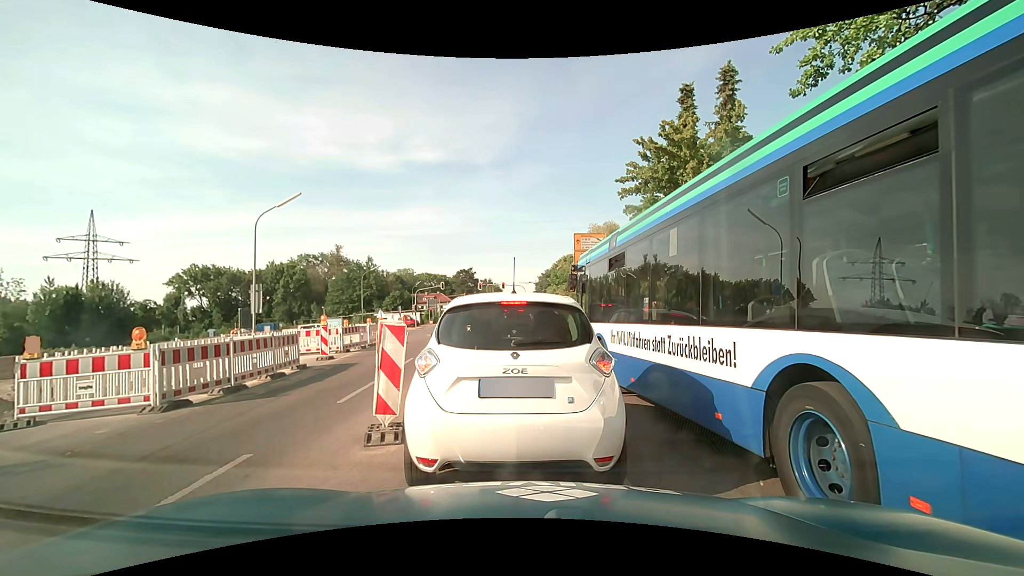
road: secondary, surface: asphalt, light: Day
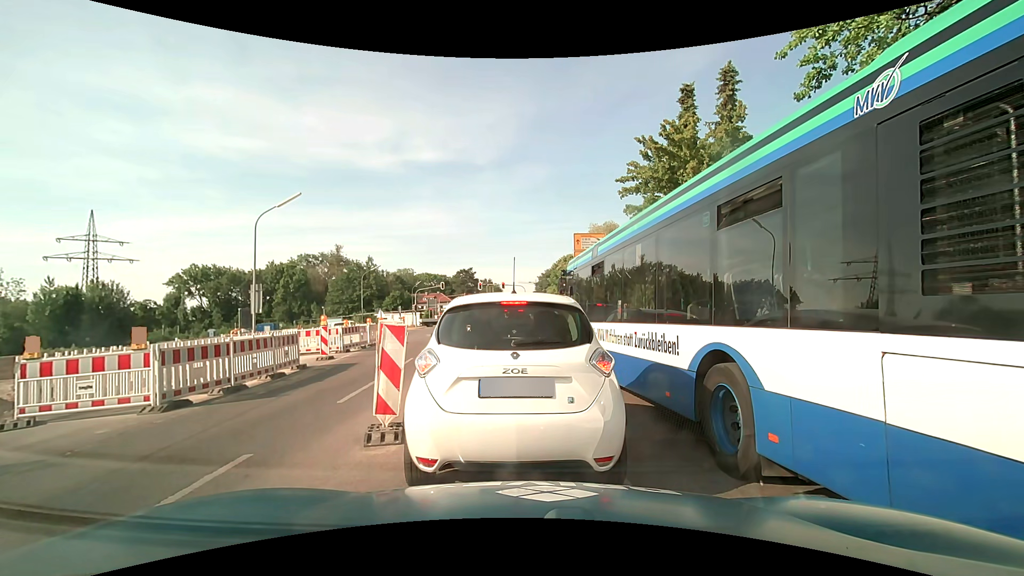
(0.0, 0.0) m; 0°
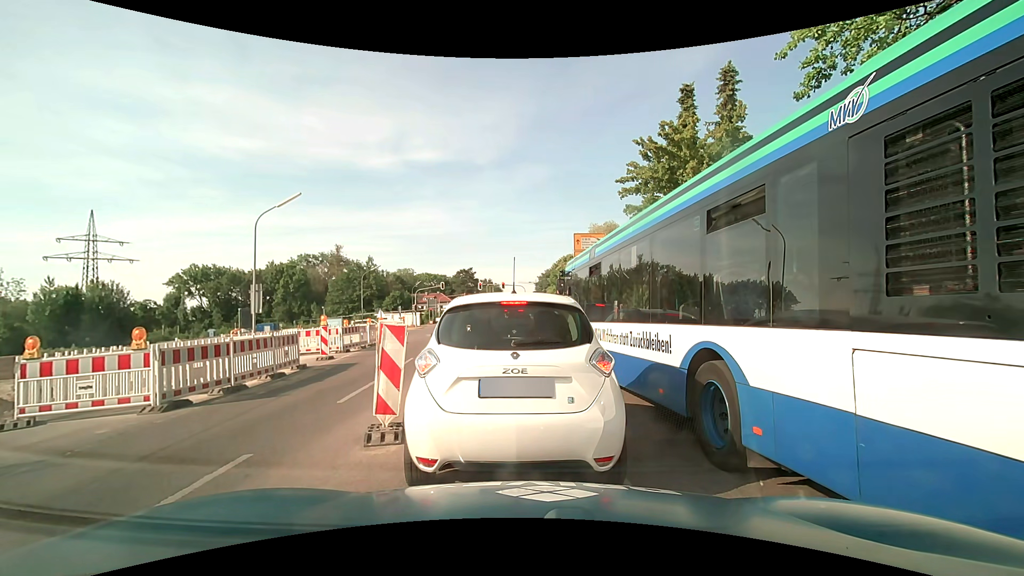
(0.0, 0.0) m; 0°
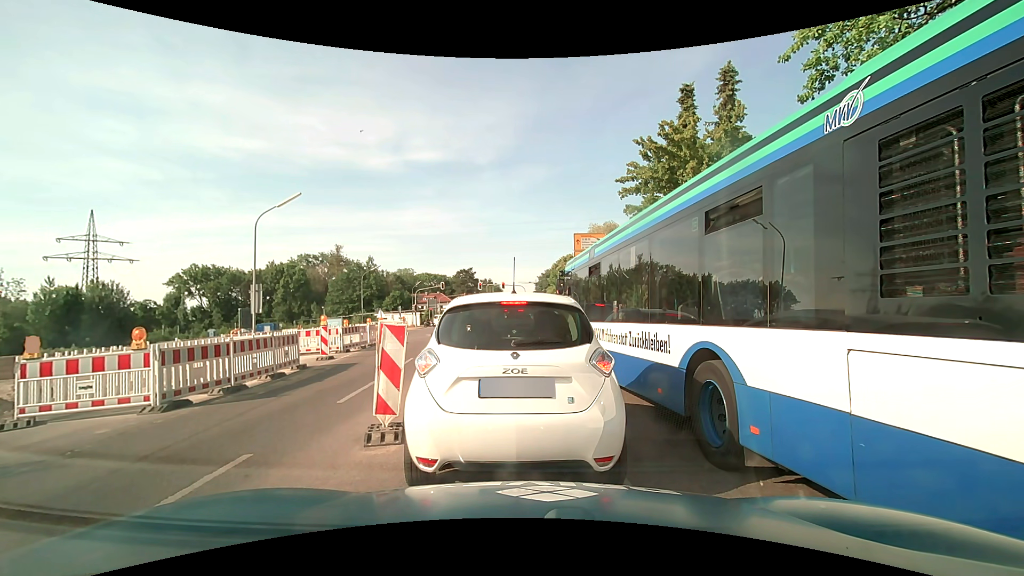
(0.0, 0.0) m; 0°
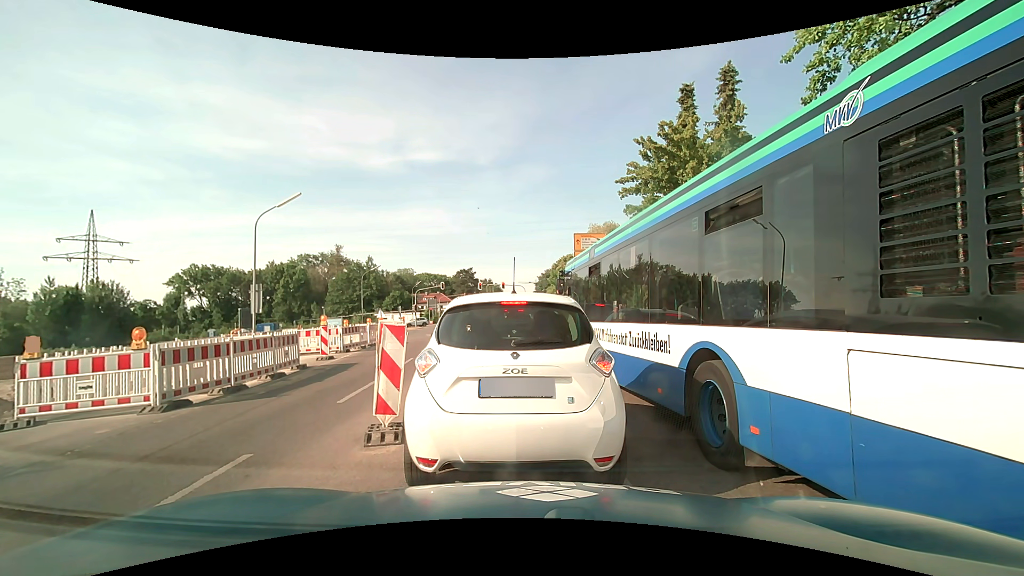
(0.0, 0.0) m; 0°
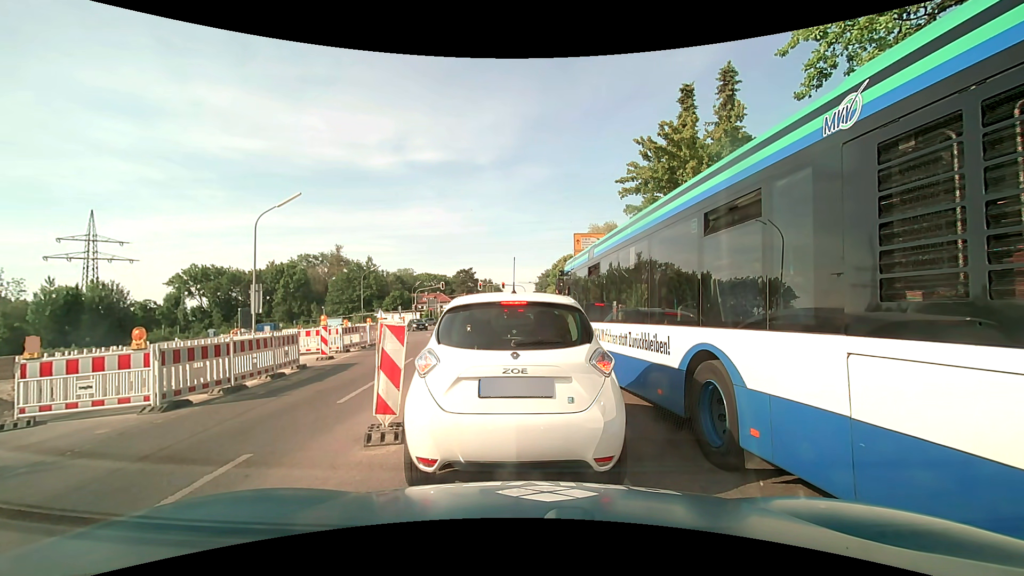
(0.0, 0.0) m; 0°
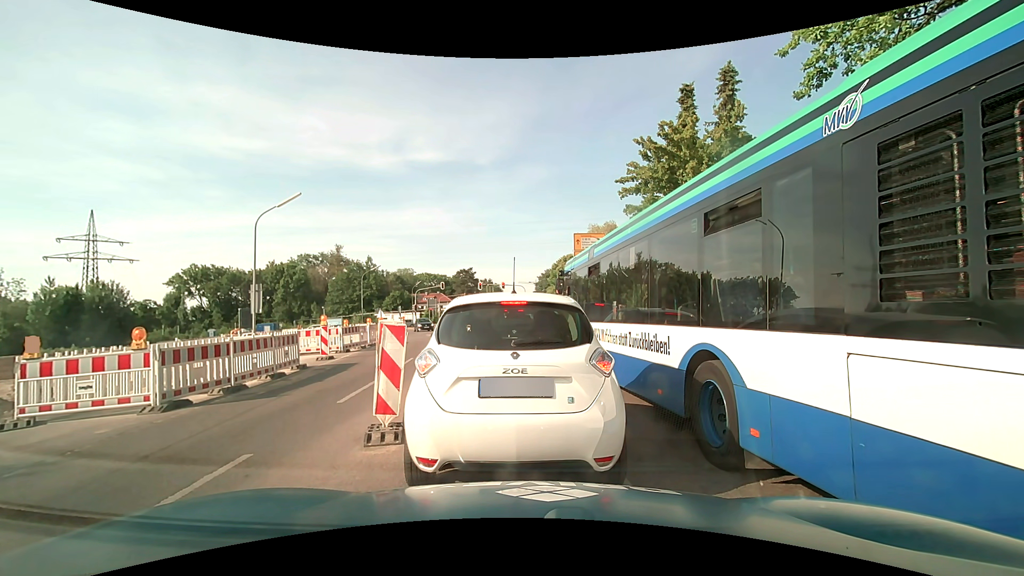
(0.0, 0.0) m; 0°
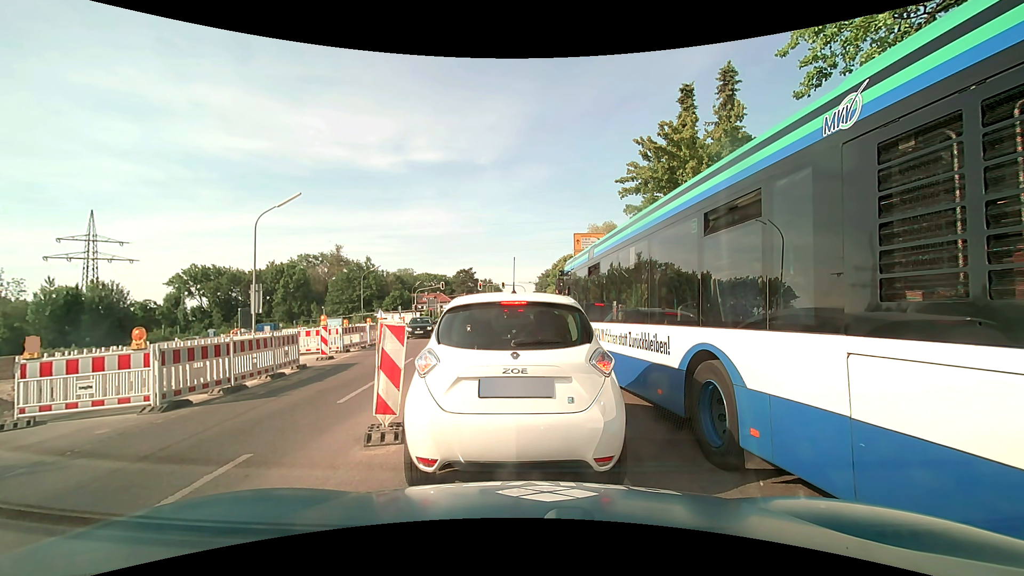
(0.0, 0.0) m; 0°
